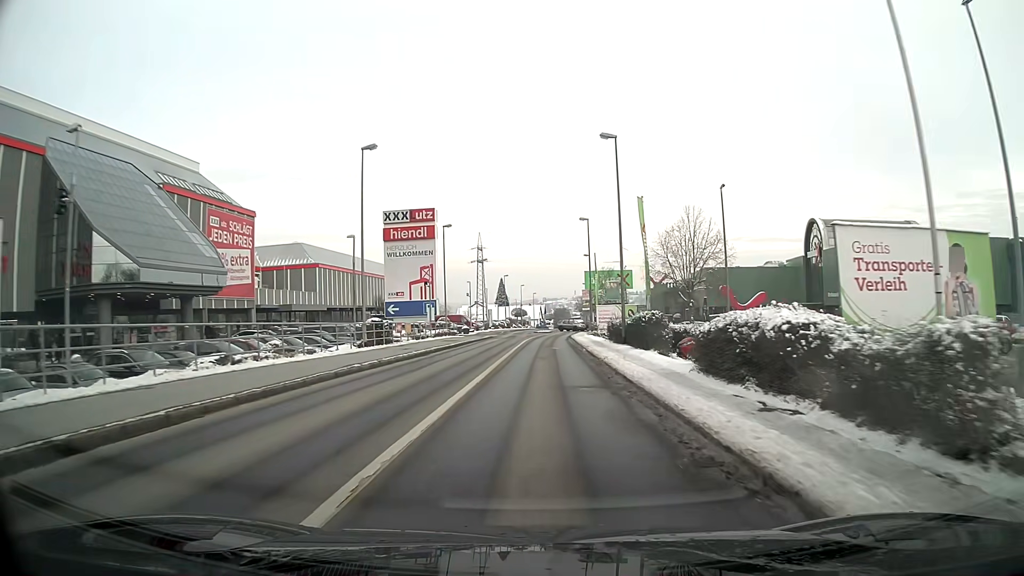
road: tertiary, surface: asphalt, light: Day
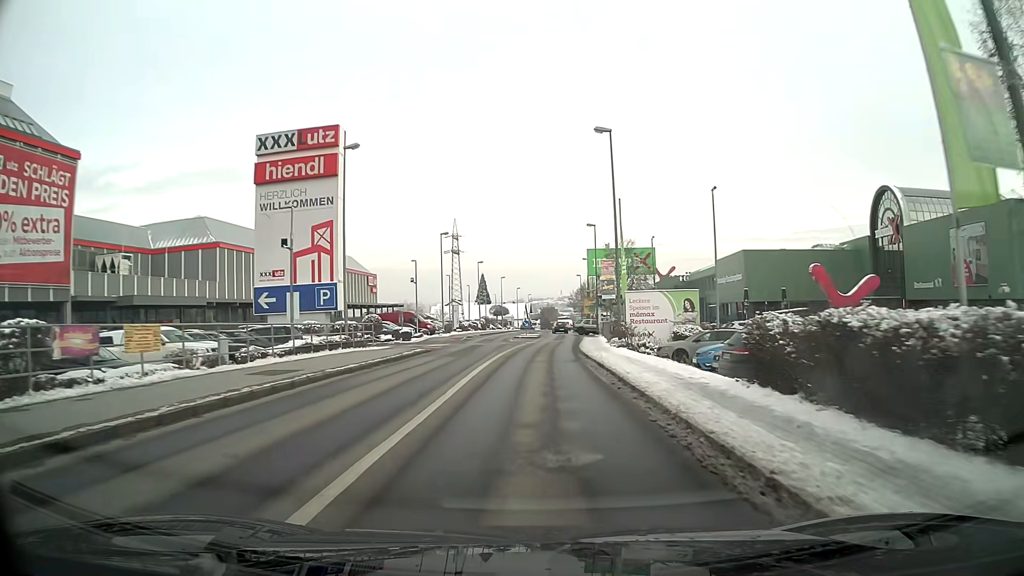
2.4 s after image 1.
(+0.3, +28.1) m; +1°
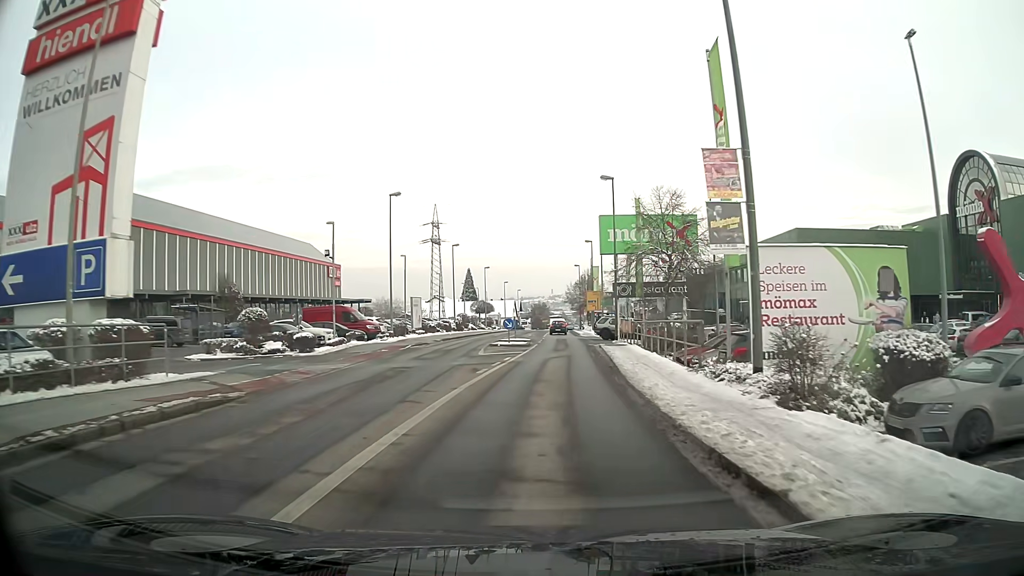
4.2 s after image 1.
(+0.1, +20.2) m; +1°
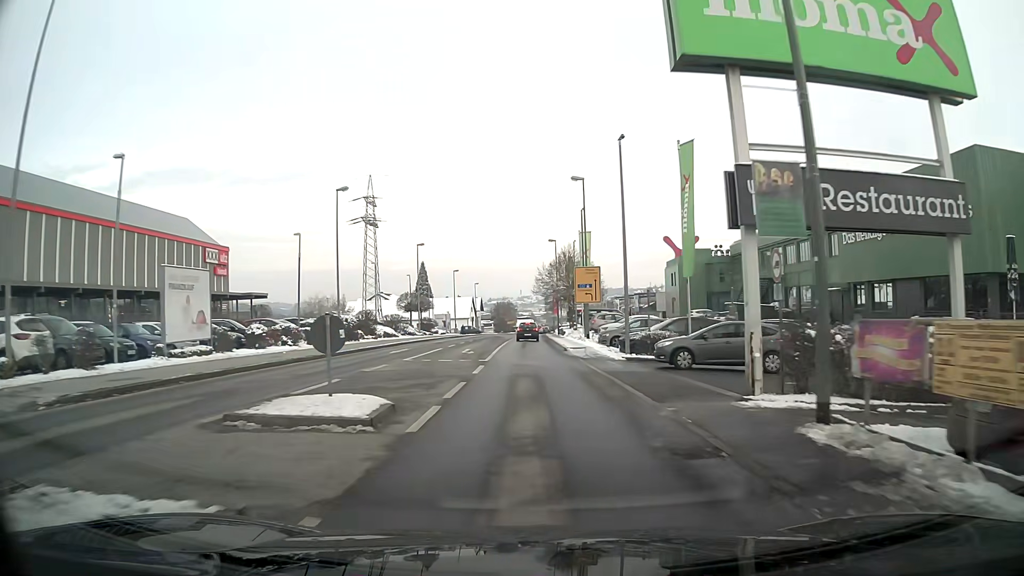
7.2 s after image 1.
(+1.0, +34.0) m; +2°
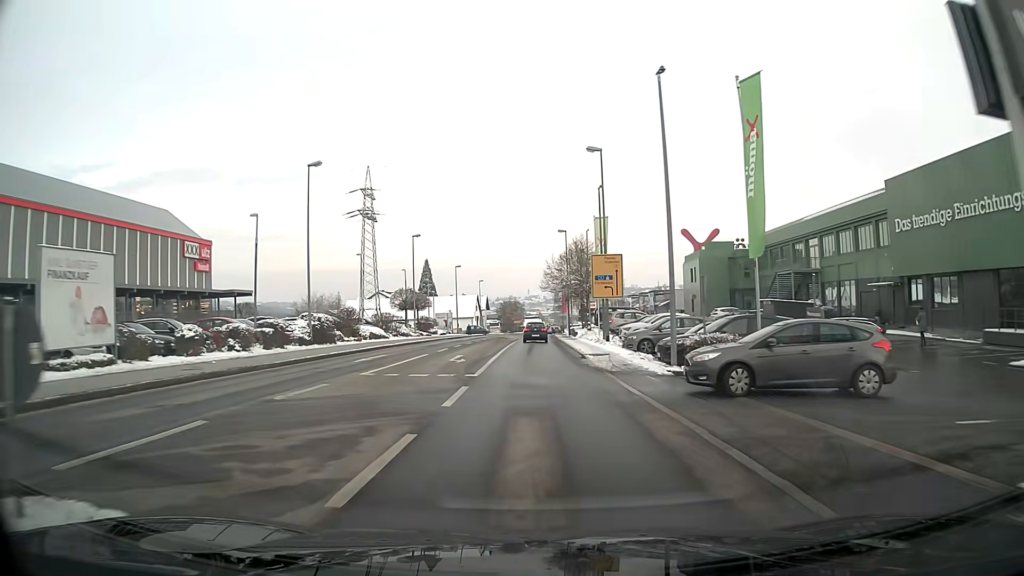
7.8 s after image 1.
(0.0, +7.1) m; -1°
(0, +10) (0, +20) (0, +30) (0, +40) (0, +50) (0, +60) (0, +70) (0, +80) (+1, +90) (+1, +100) m
